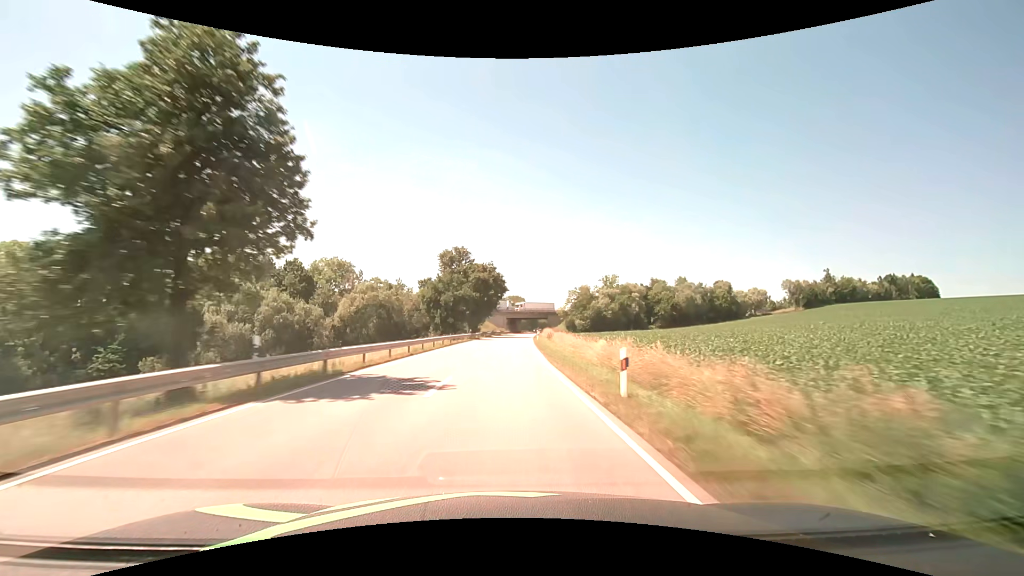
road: secondary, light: Day
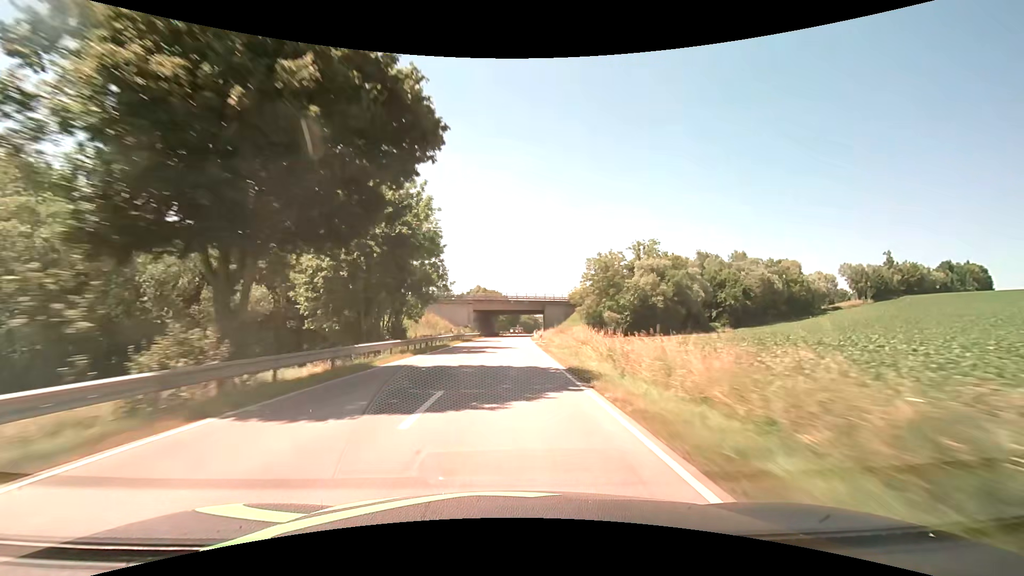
(+1.6, +63.1) m; +3°
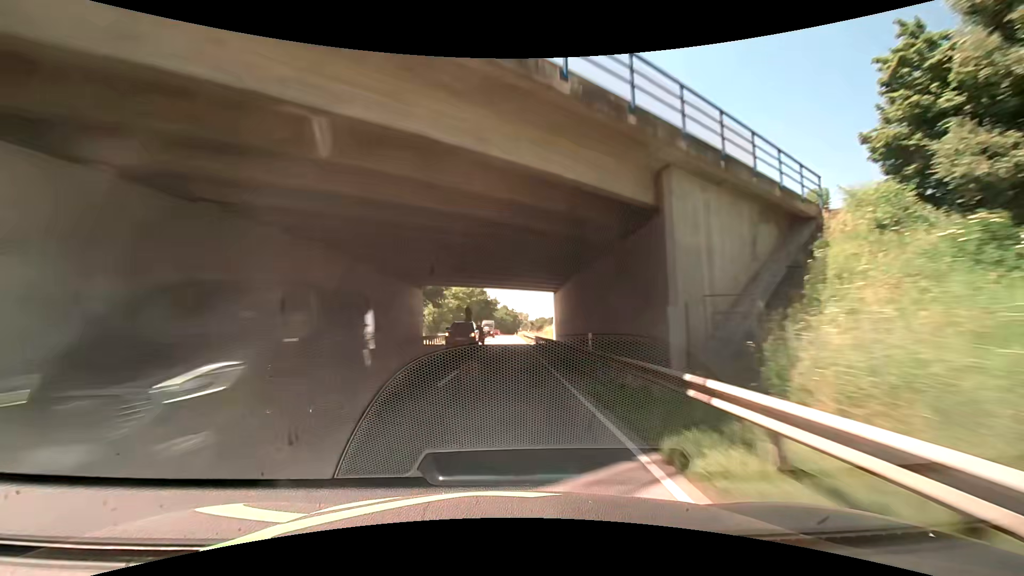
(+1.6, +78.6) m; +2°
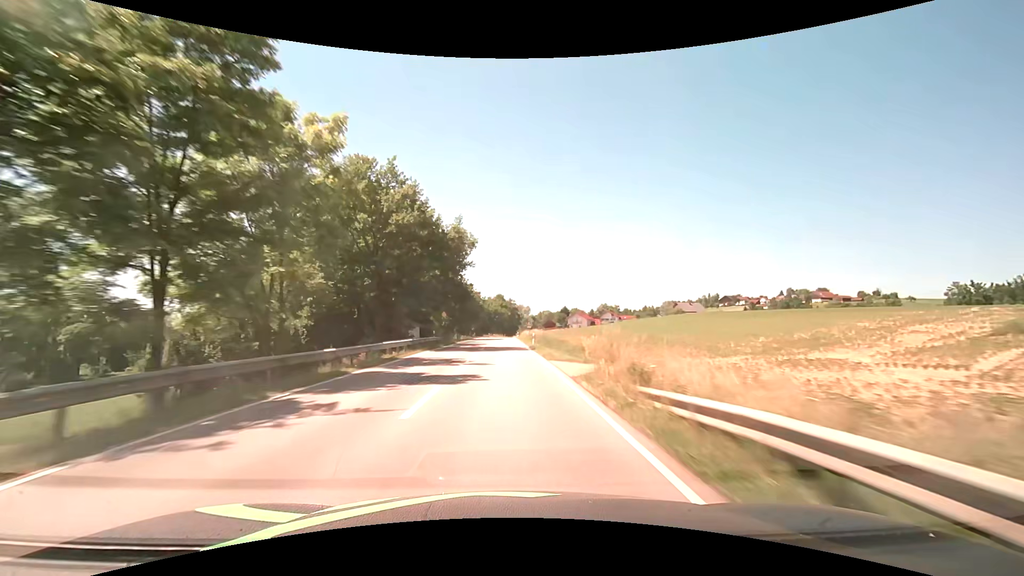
(+1.3, +76.2) m; +1°
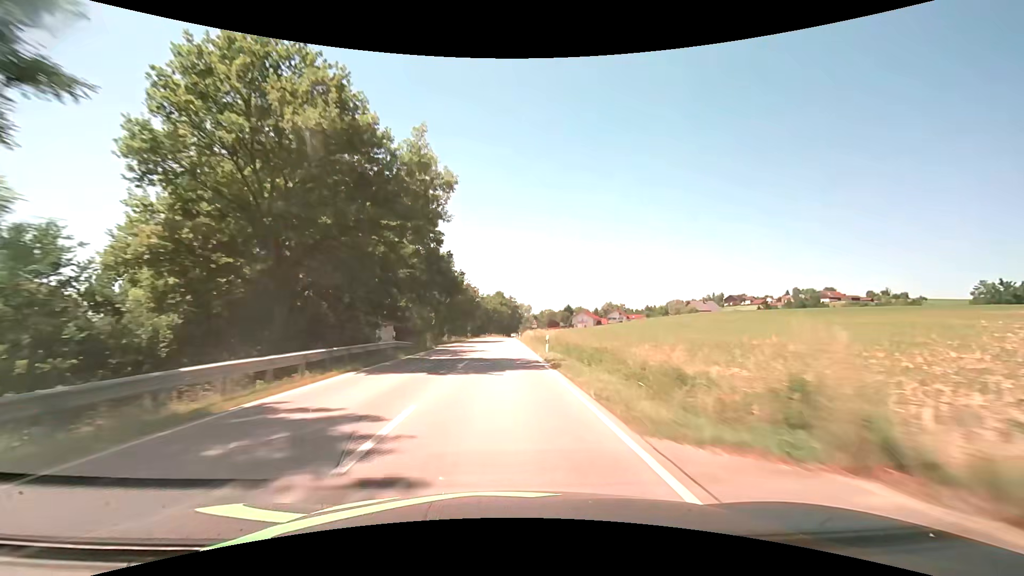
(0.0, +14.5) m; 0°
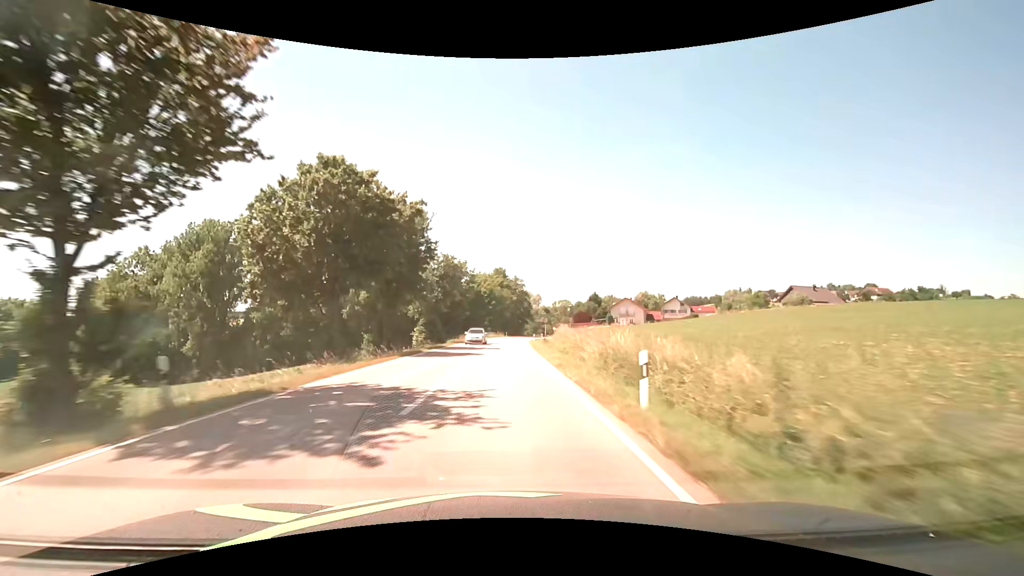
(-0.4, +68.7) m; 0°
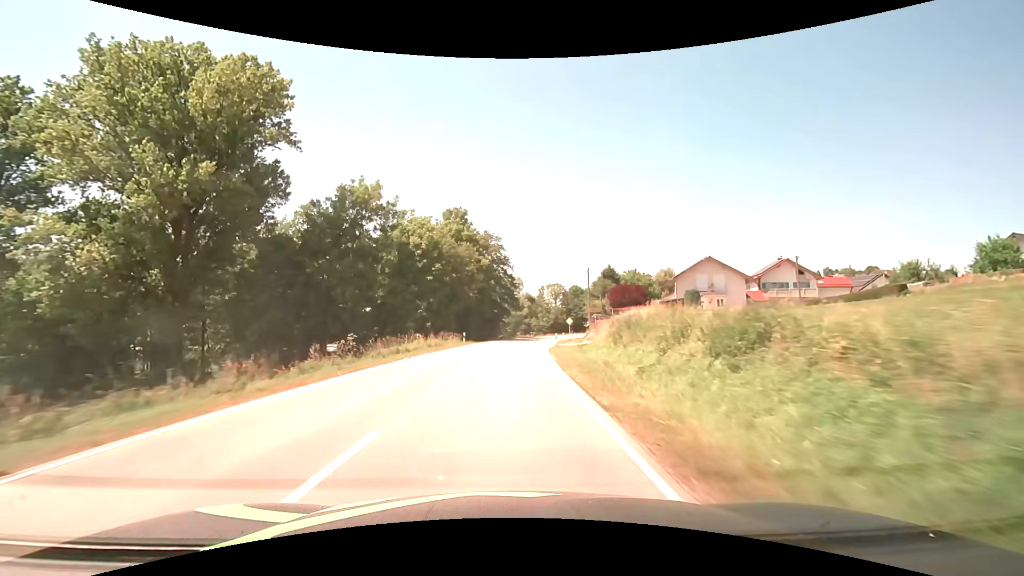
(+1.3, +64.9) m; +3°
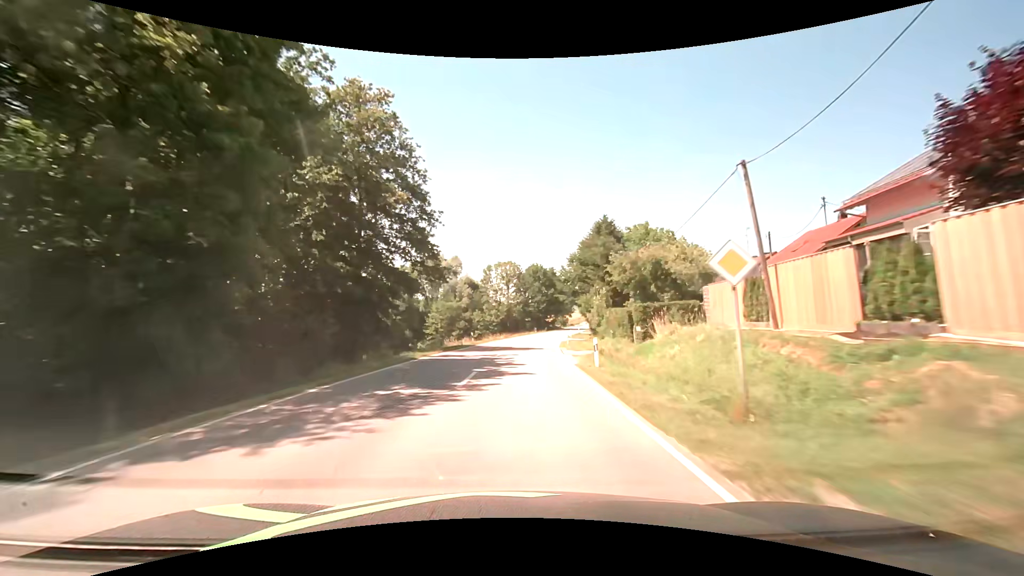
(+2.4, +50.8) m; +6°
(0, +10) (+1, +20) (+1, +30) (+2, +40) (+3, +50) (+5, +60) (+6, +70) (+8, +79) (+10, +89) (+12, +99) m
